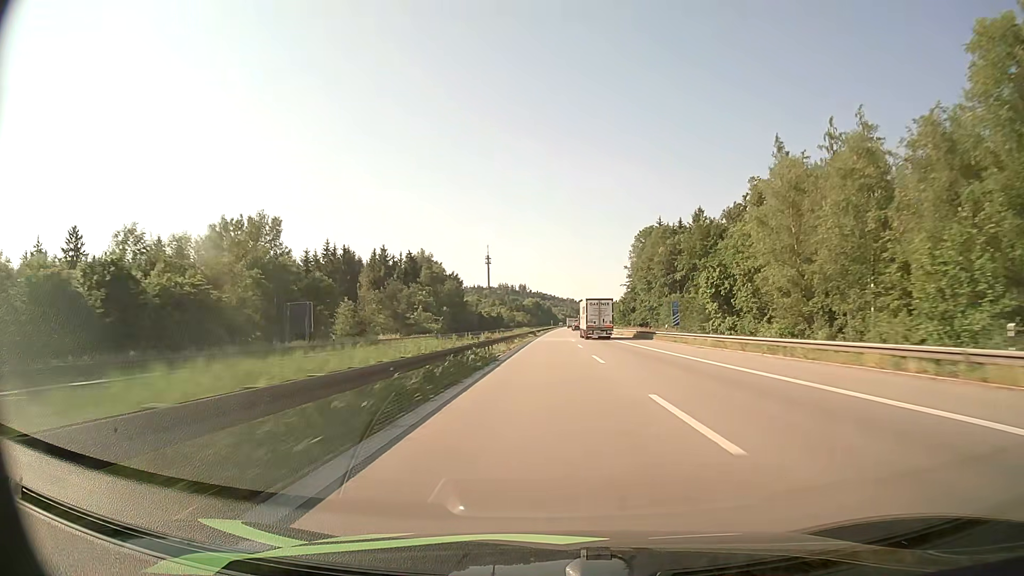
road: motorway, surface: asphalt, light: Day
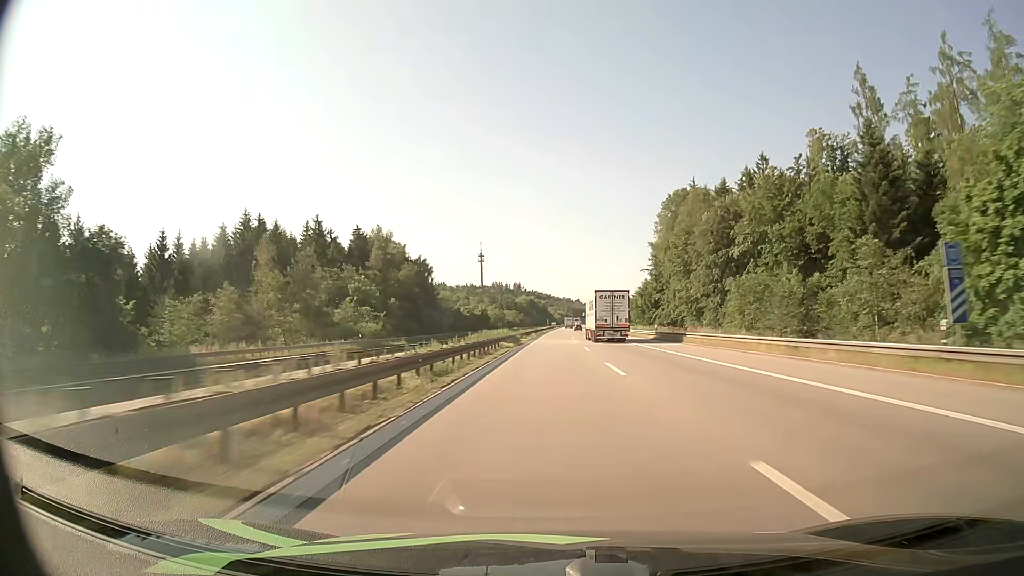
(+0.1, +42.8) m; 0°
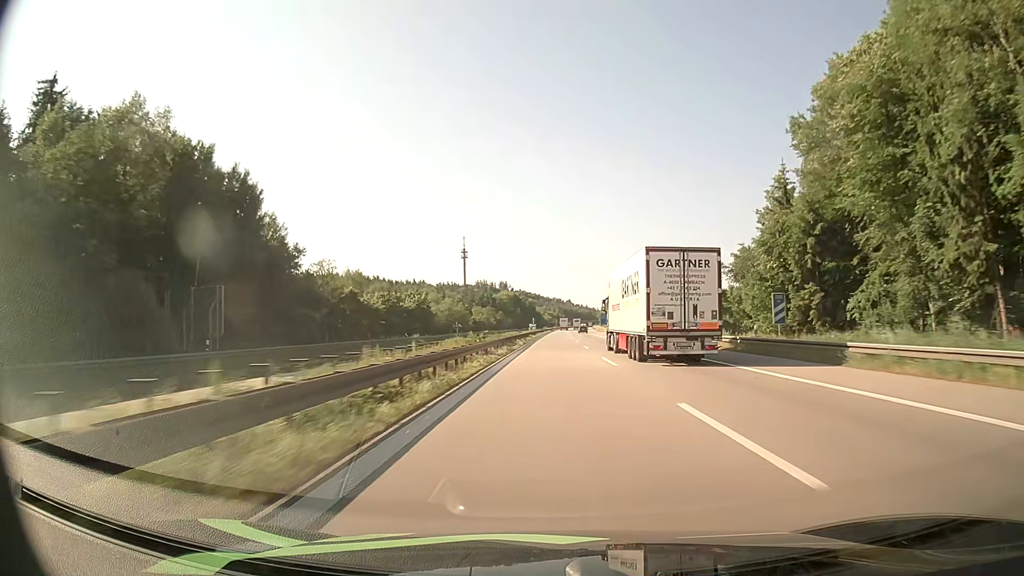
(+0.7, +84.9) m; +1°
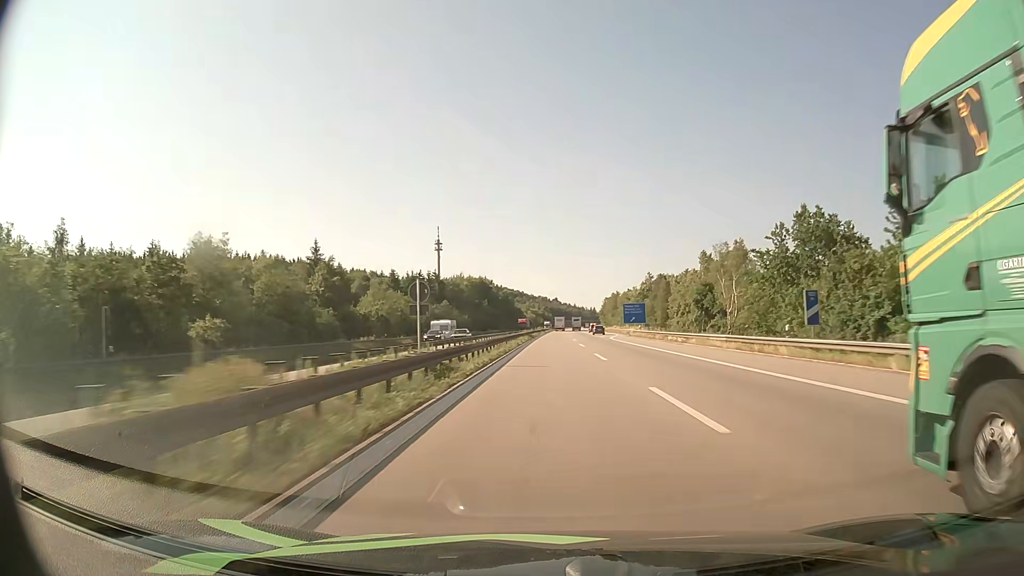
(+1.1, +105.1) m; +1°
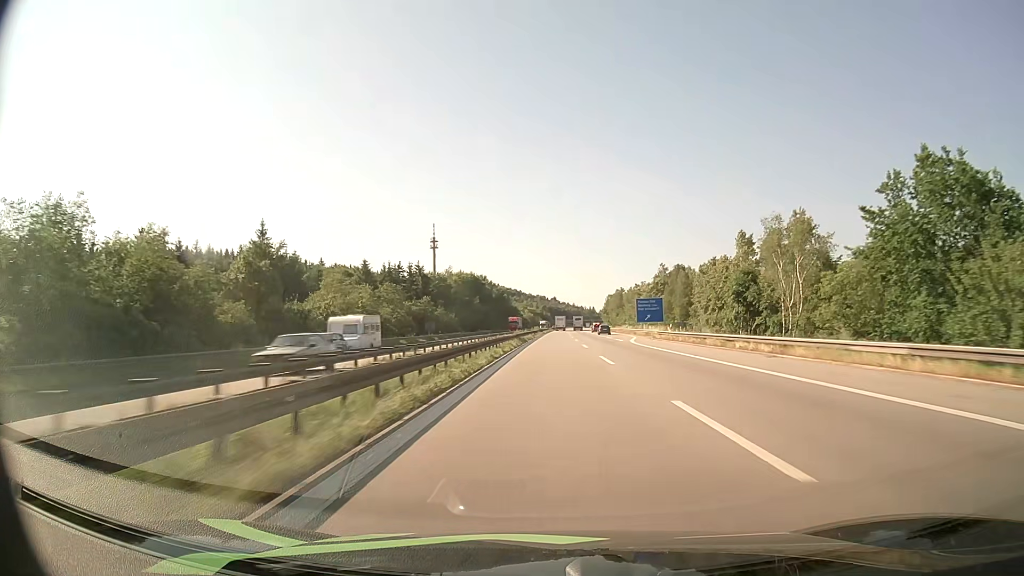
(+0.1, +20.9) m; 0°
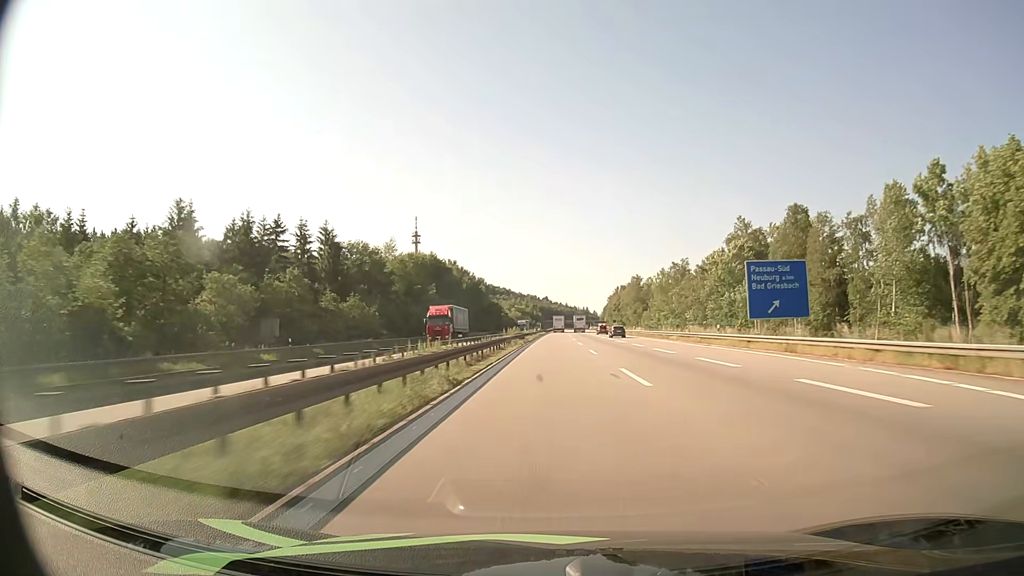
(+0.3, +62.1) m; +1°
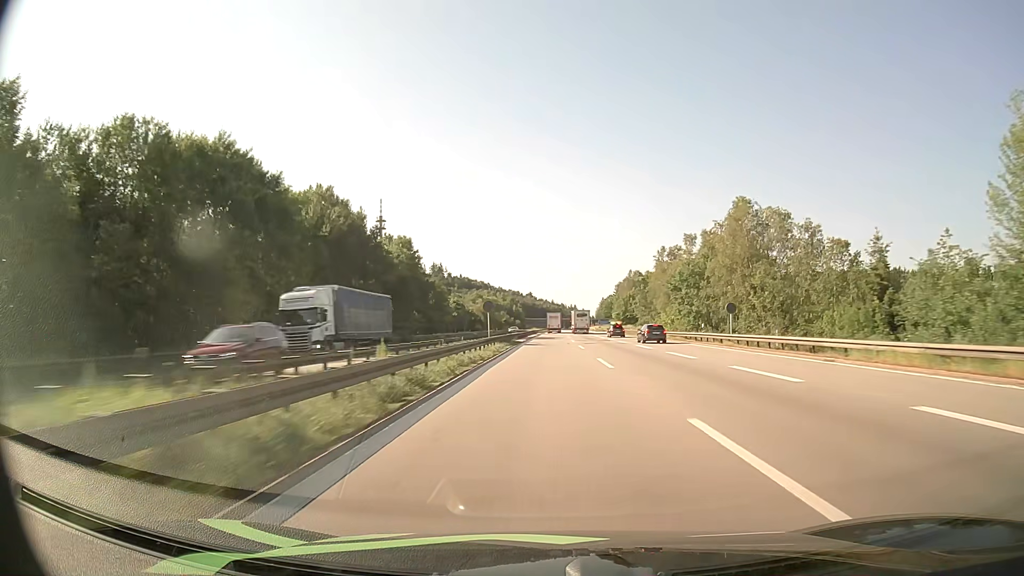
(+1.1, +101.7) m; +1°
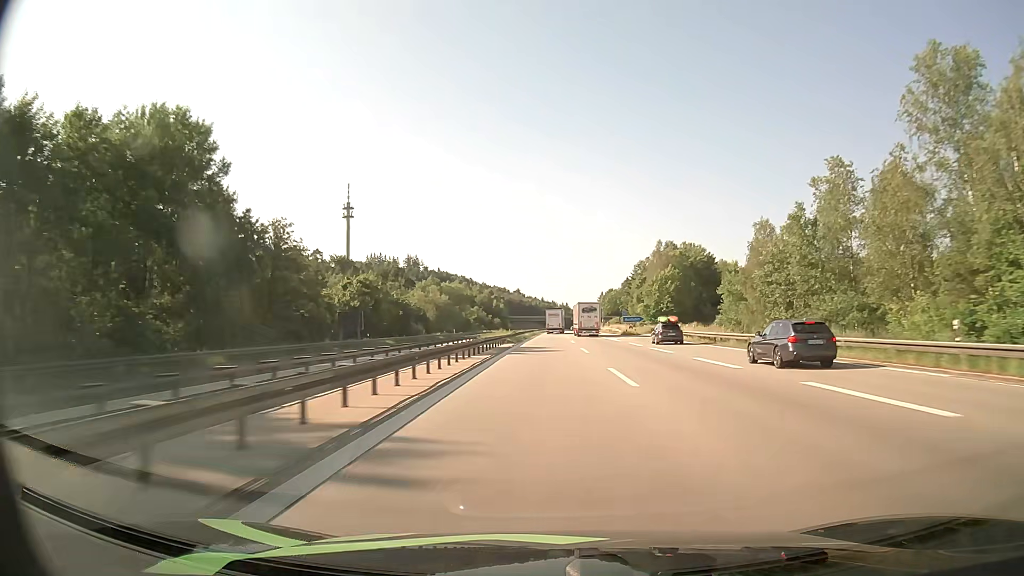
(+0.4, +78.2) m; +1°
(0, +10) (0, +20) (0, +30) (0, +40) (0, +50) (0, +60) (0, +70) (+1, +80) (+1, +90) (+1, +100) m
